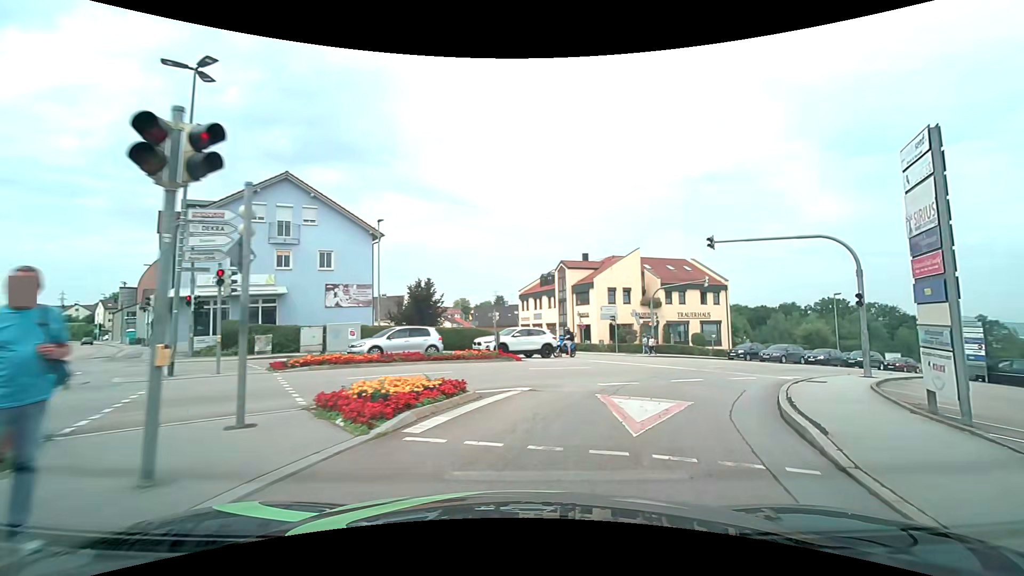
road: tertiary_link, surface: asphalt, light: Day
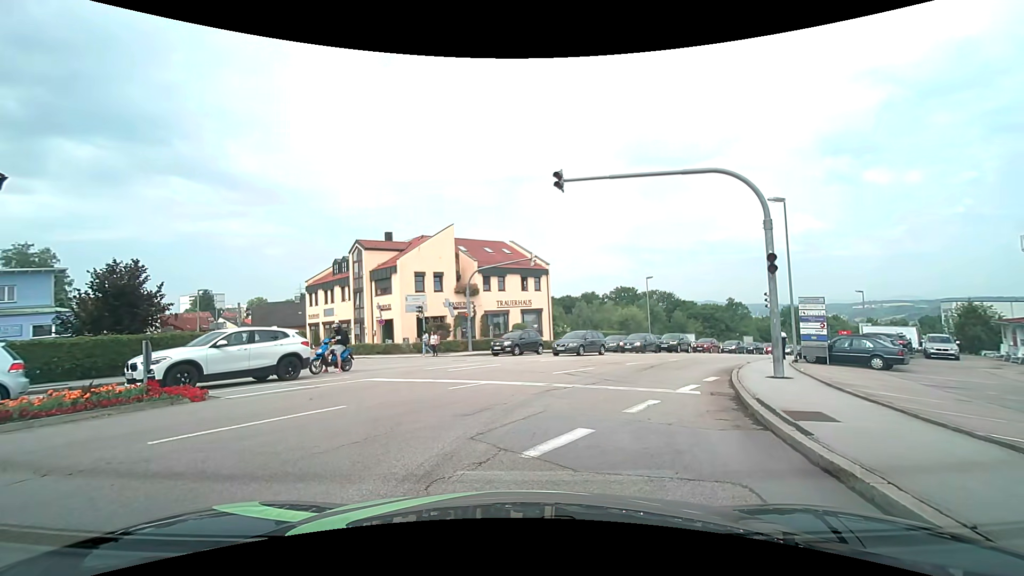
(+1.8, +9.0) m; +23°
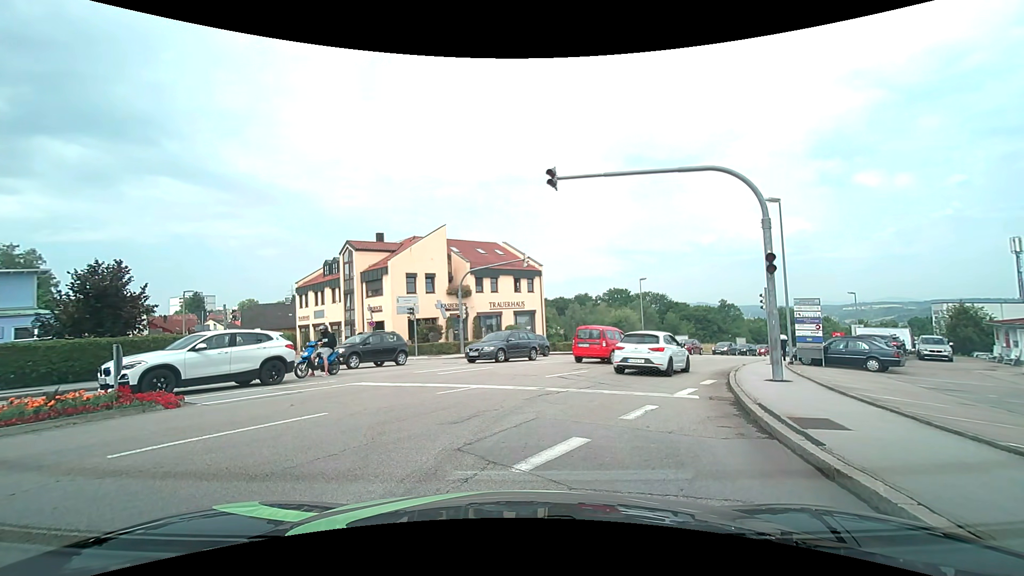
(0.0, +0.5) m; 0°
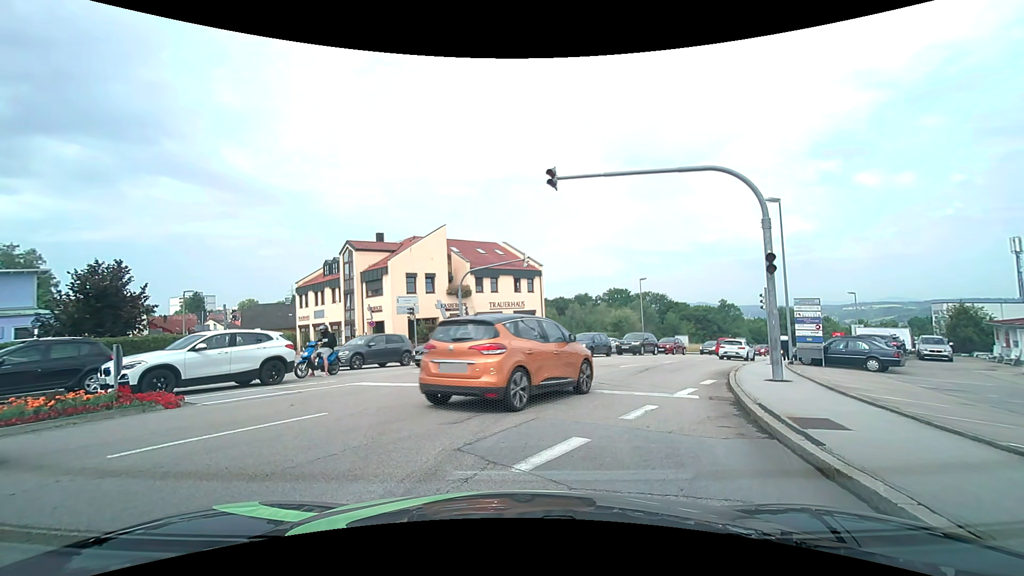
(0.0, 0.0) m; 0°
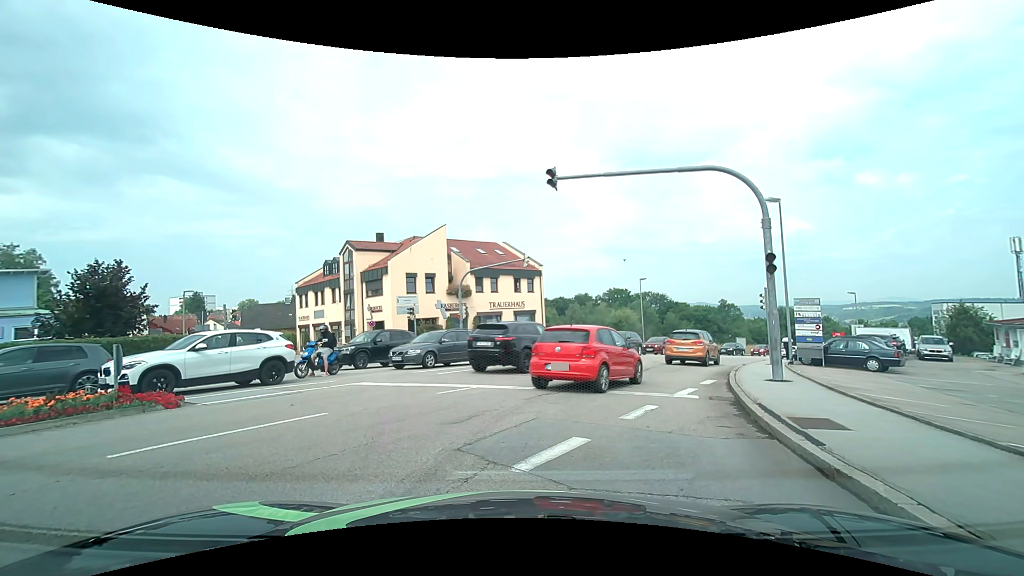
(0.0, 0.0) m; 0°
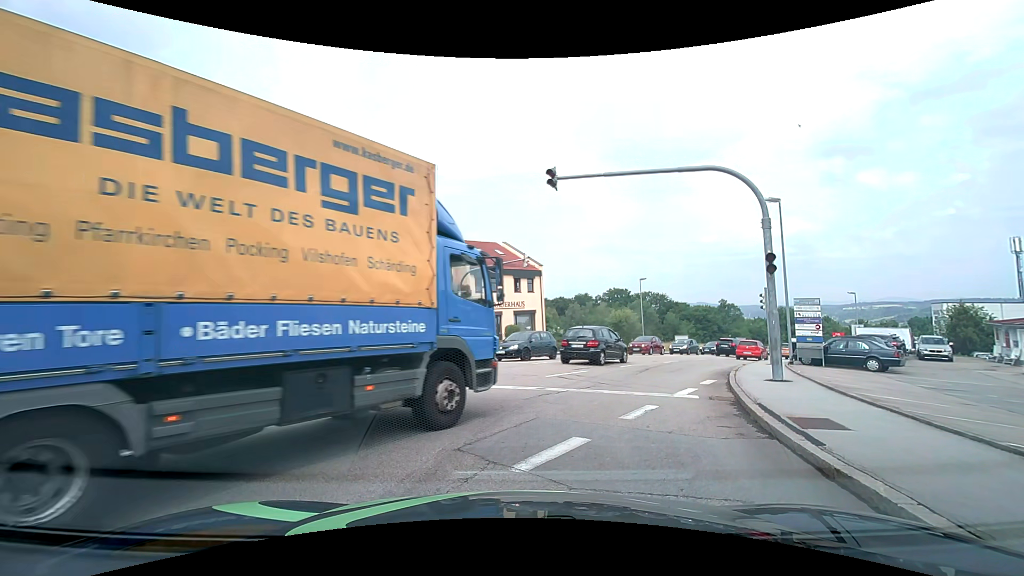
(0.0, 0.0) m; 0°
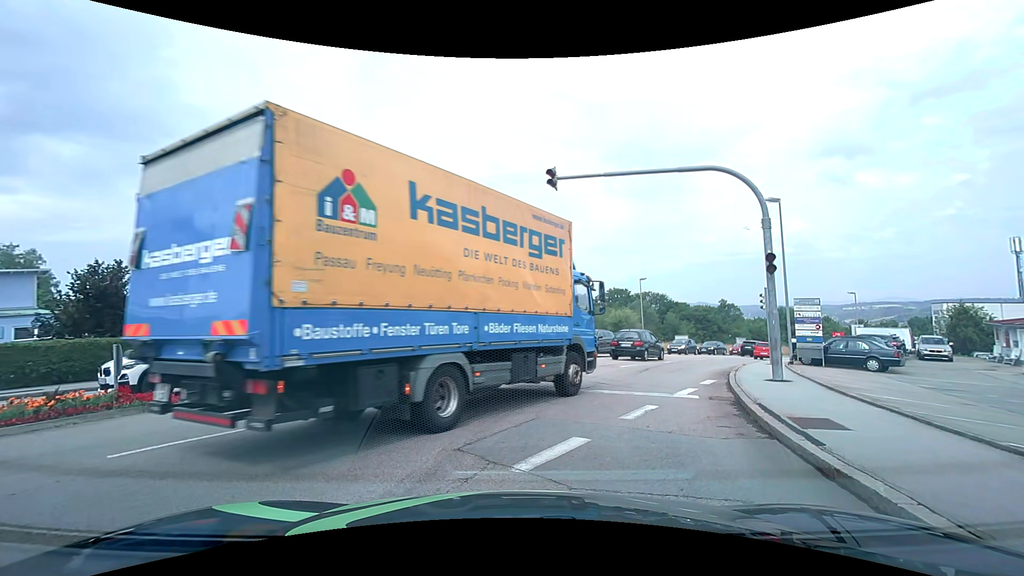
(0.0, 0.0) m; 0°
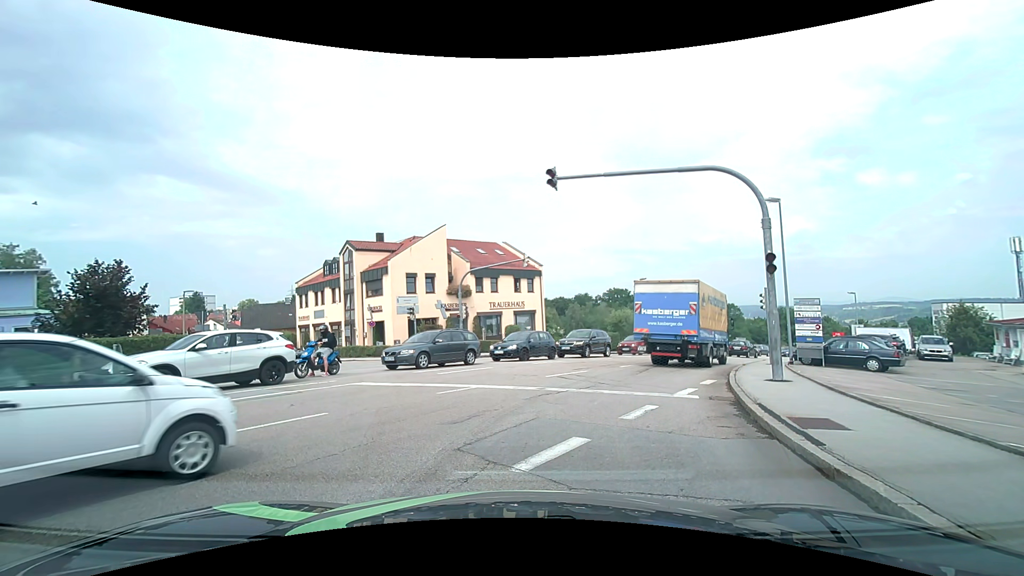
(0.0, 0.0) m; 0°
(+1, +10) (+4, +19) (+9, +28) (+14, +37) (+20, +45) (+26, +53) (+32, +60) (+40, +67) (+47, +74) (+55, +80) m
